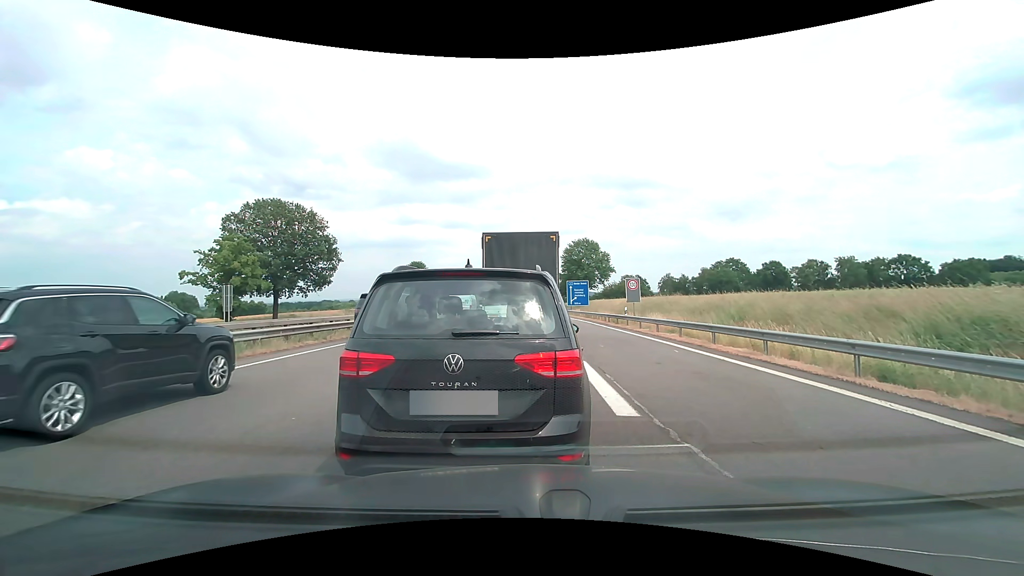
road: motorway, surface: asphalt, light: Day
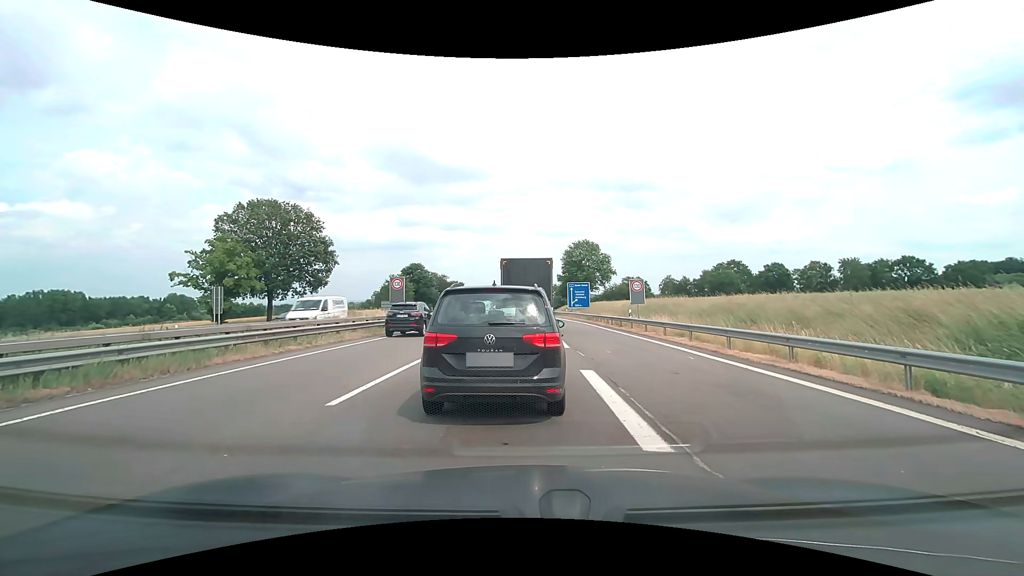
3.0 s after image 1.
(0.0, +1.4) m; 0°
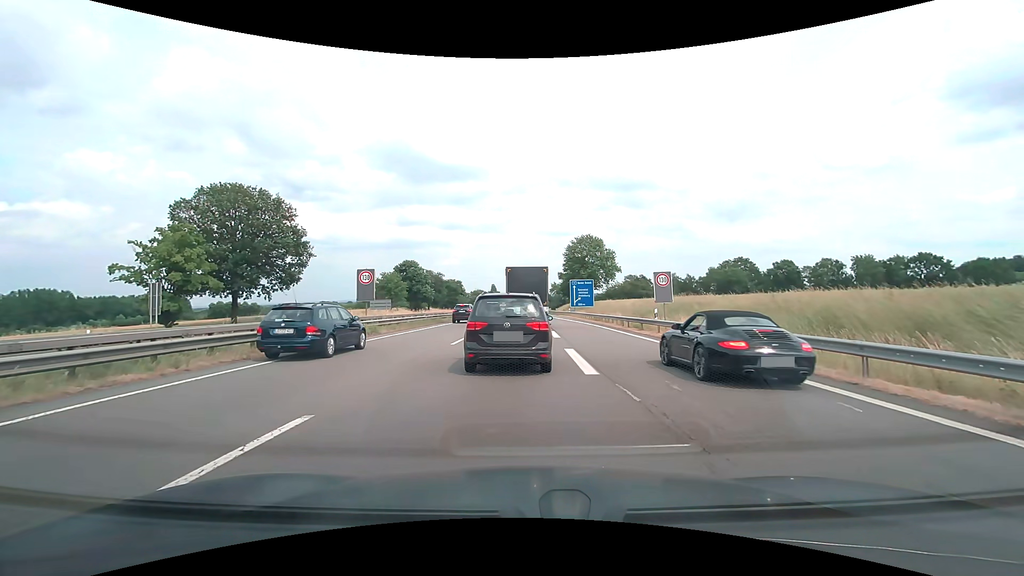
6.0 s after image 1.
(0.0, +6.9) m; +1°
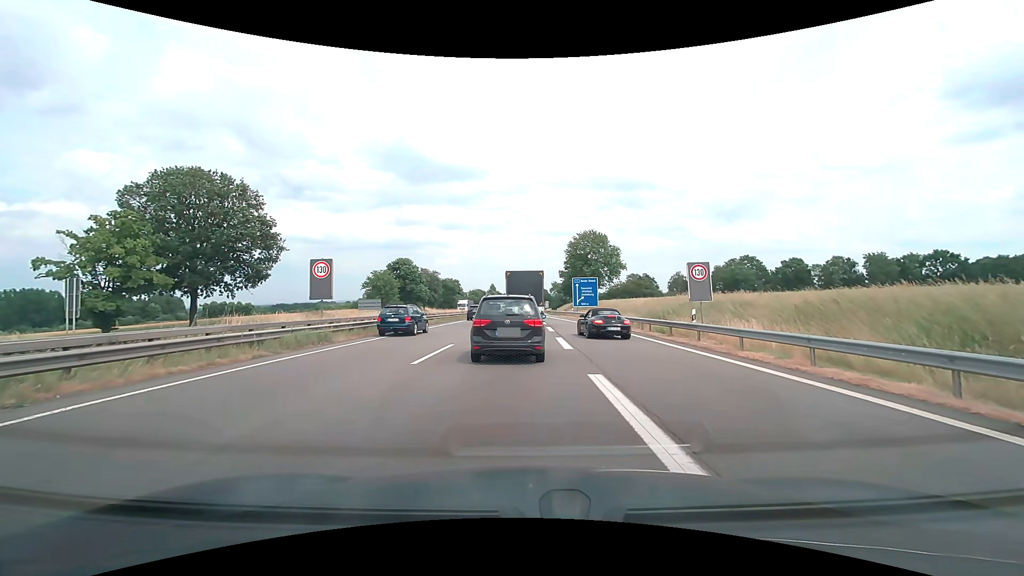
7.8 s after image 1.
(-0.1, +6.2) m; -1°
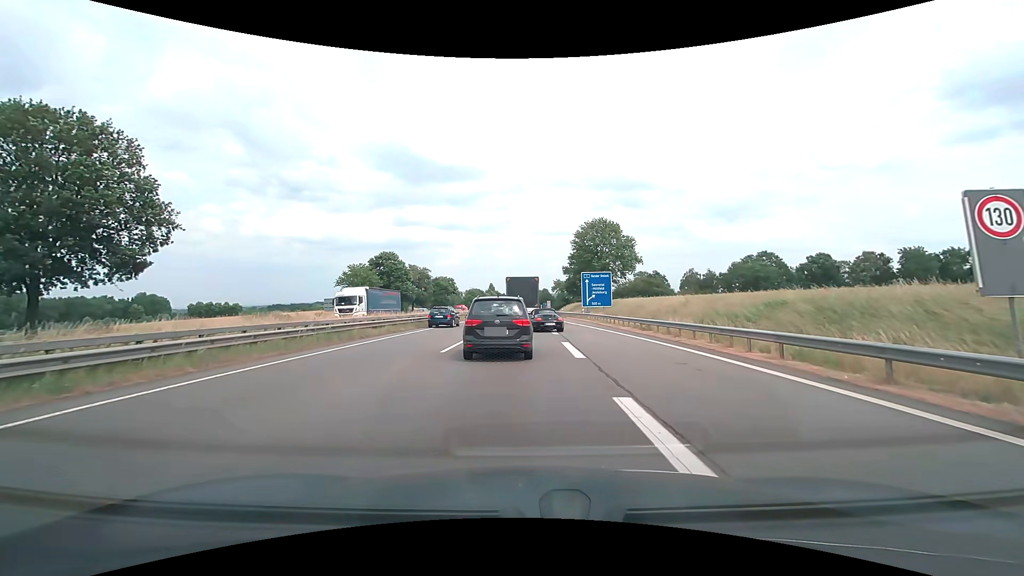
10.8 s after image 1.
(0.0, +14.7) m; 0°
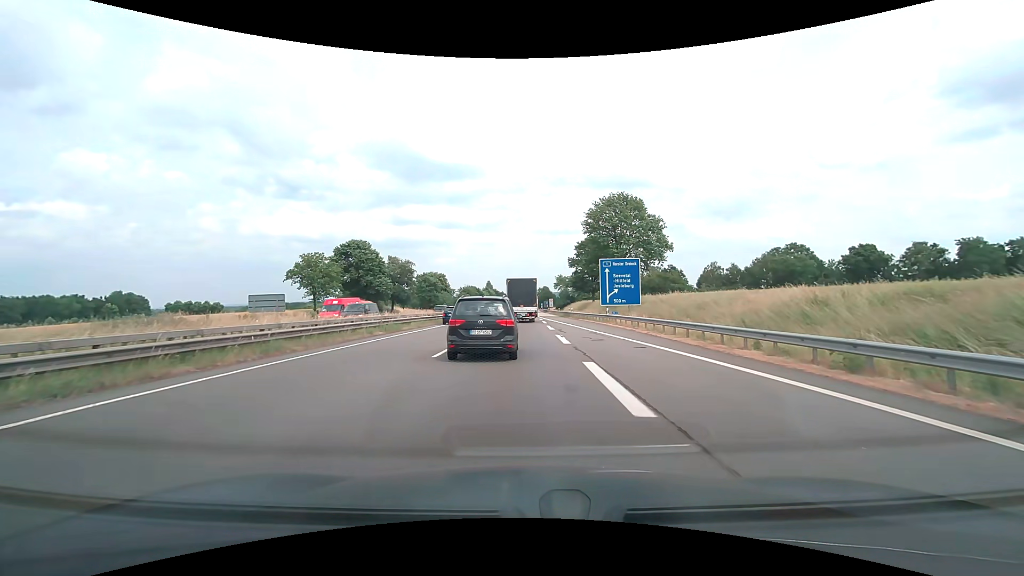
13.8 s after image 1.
(+0.1, +19.3) m; 0°
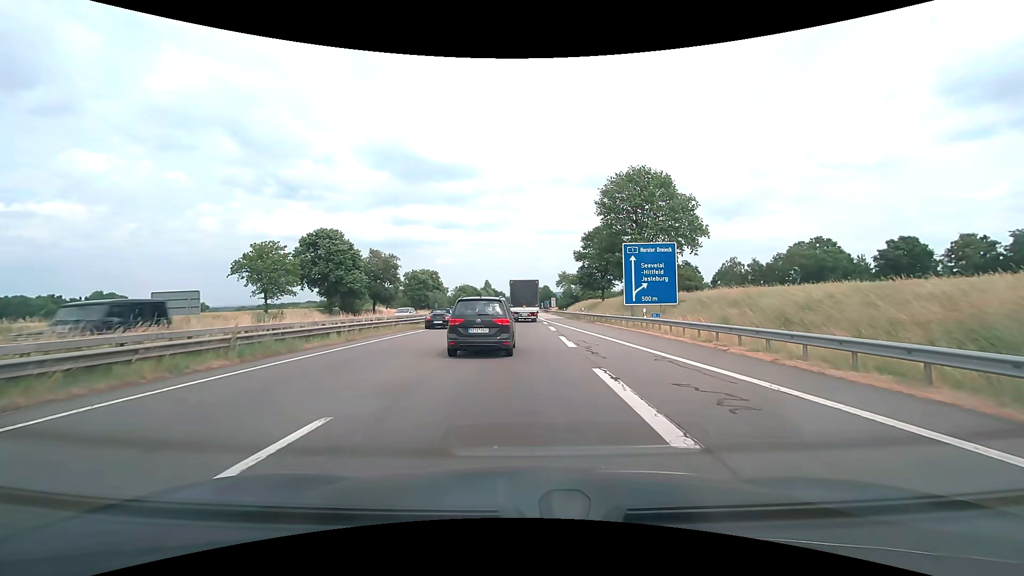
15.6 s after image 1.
(0.0, +13.6) m; 0°
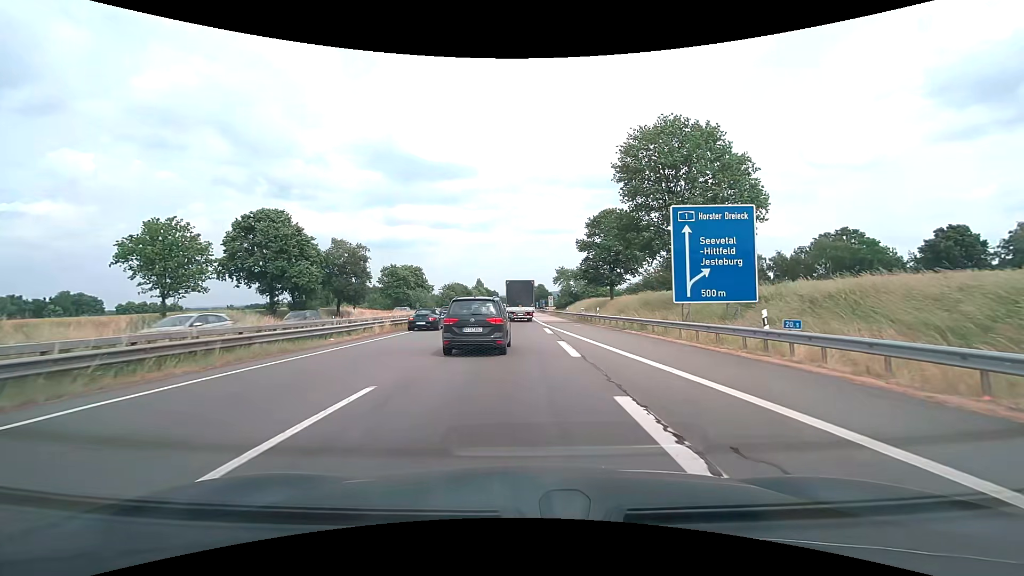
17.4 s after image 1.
(+0.1, +15.7) m; +1°
(0, +10) (0, +20) (0, +30) (0, +40) (0, +50) (0, +60) (0, +70) (-1, +80) (-1, +90) (-1, +100) m
